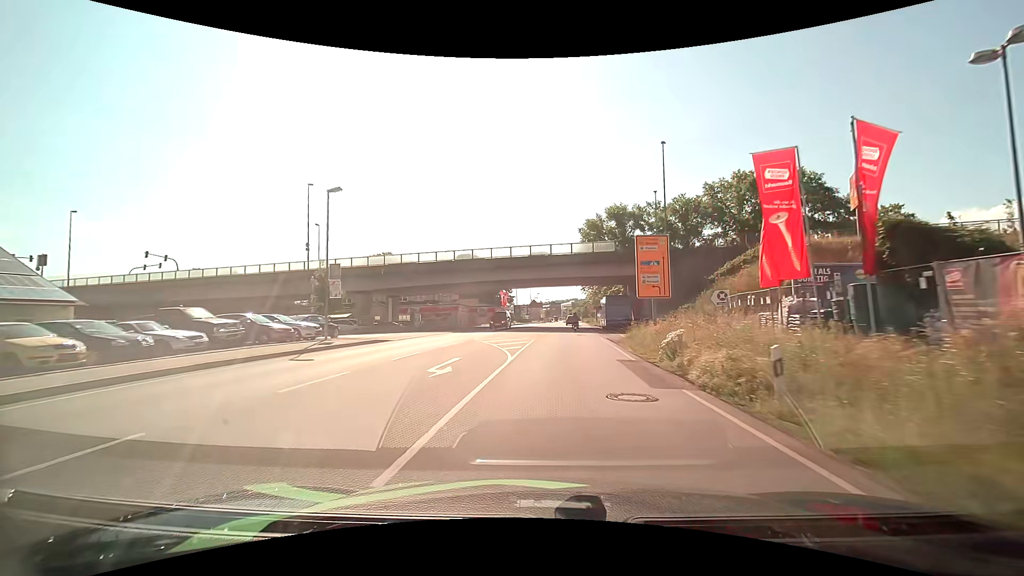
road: primary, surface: asphalt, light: Day
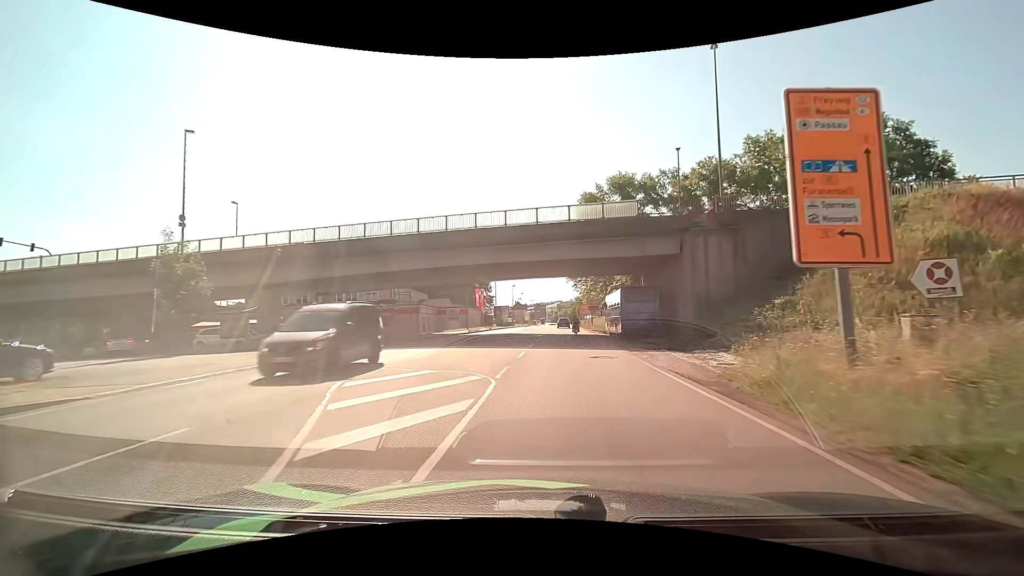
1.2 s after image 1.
(+0.2, +17.4) m; +2°
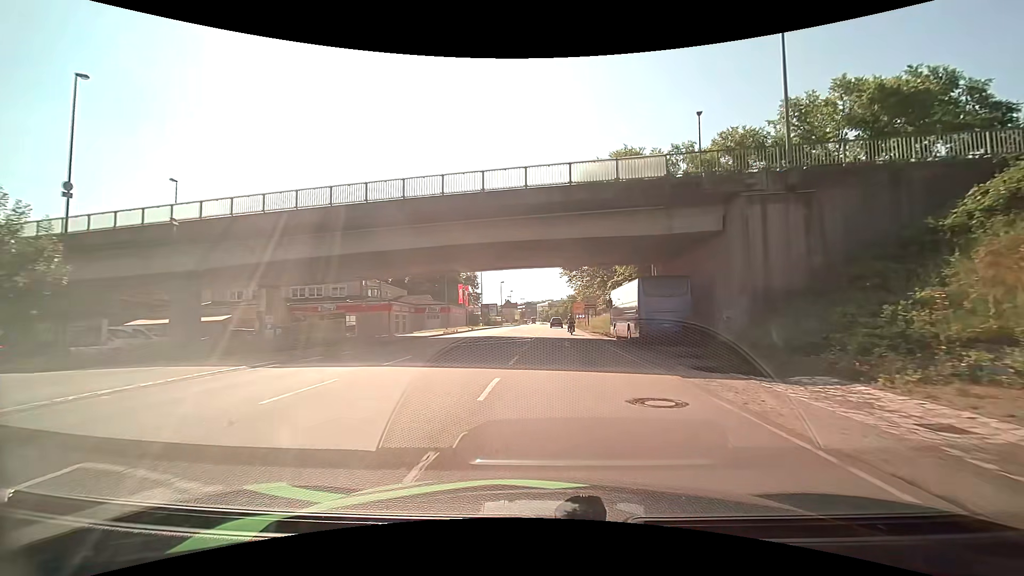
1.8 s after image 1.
(0.0, +8.6) m; +1°
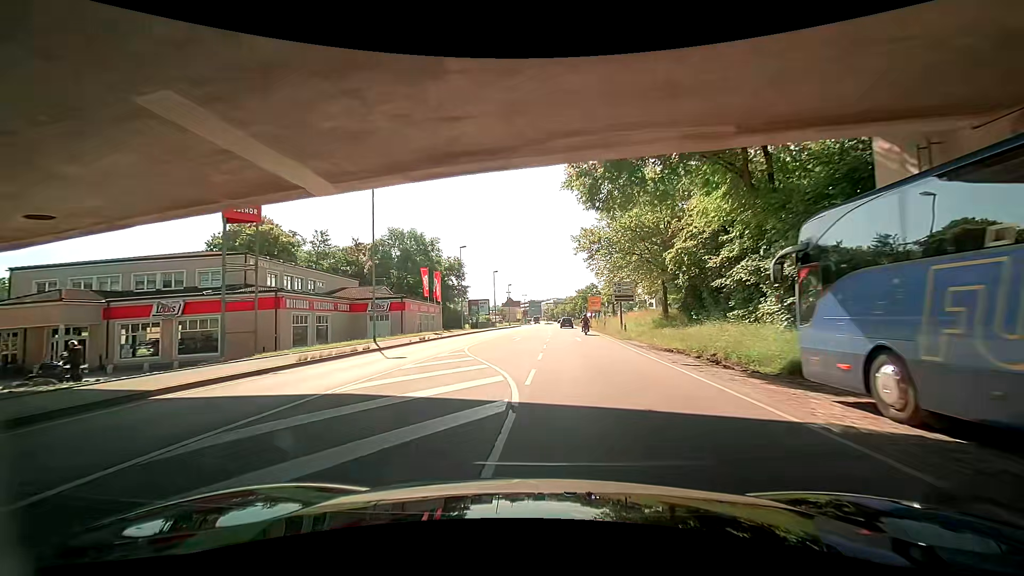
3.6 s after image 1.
(+0.2, +25.7) m; -3°
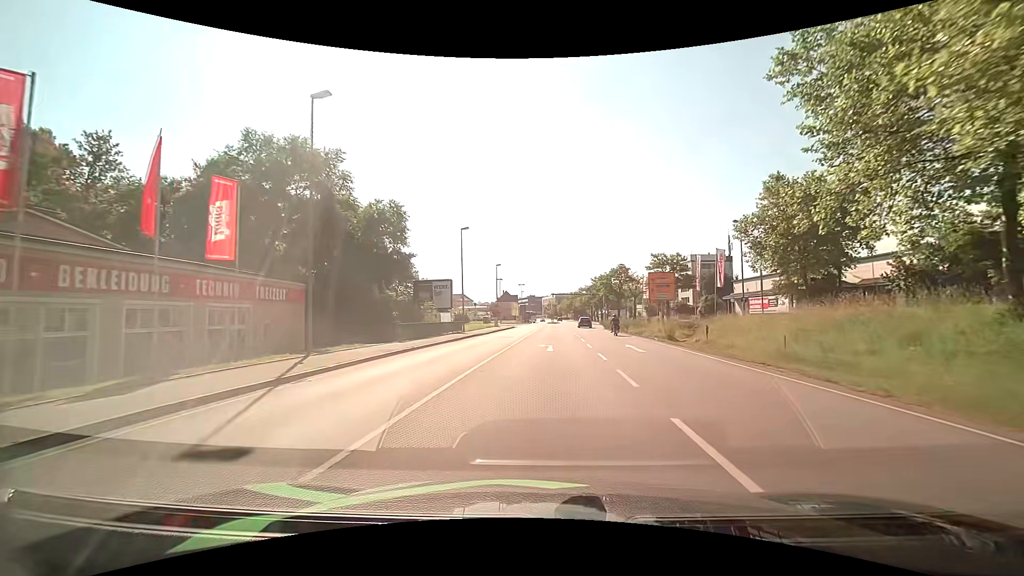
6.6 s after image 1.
(+1.4, +41.9) m; +3°
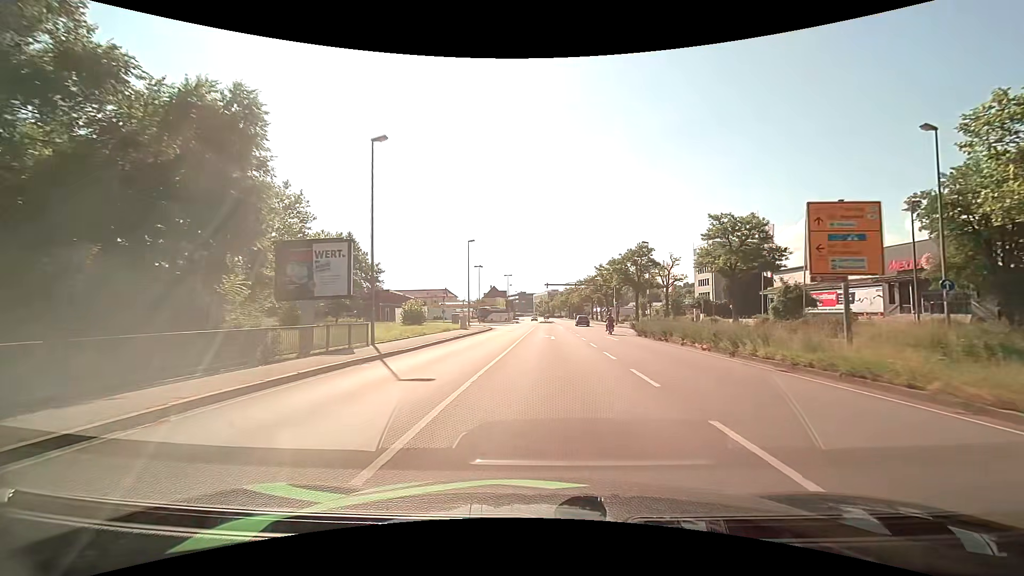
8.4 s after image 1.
(+0.1, +24.2) m; +1°
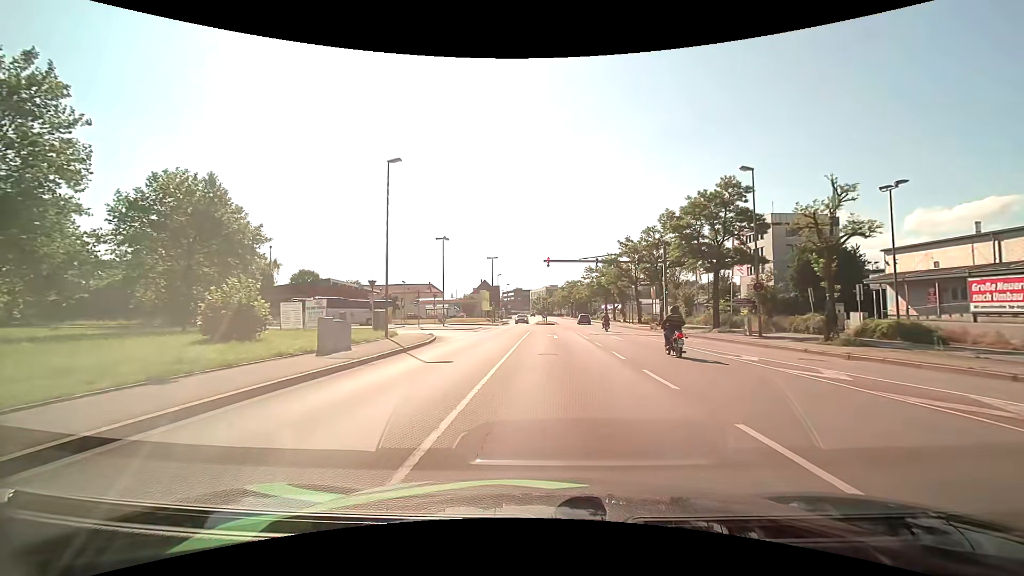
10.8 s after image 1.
(+0.1, +30.1) m; 0°
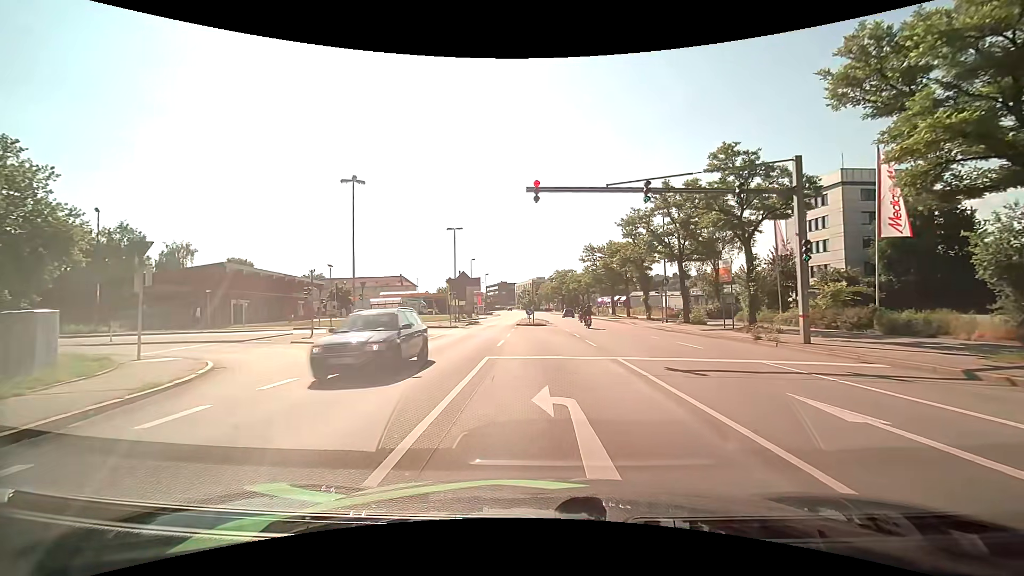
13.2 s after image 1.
(+0.3, +23.2) m; +2°
